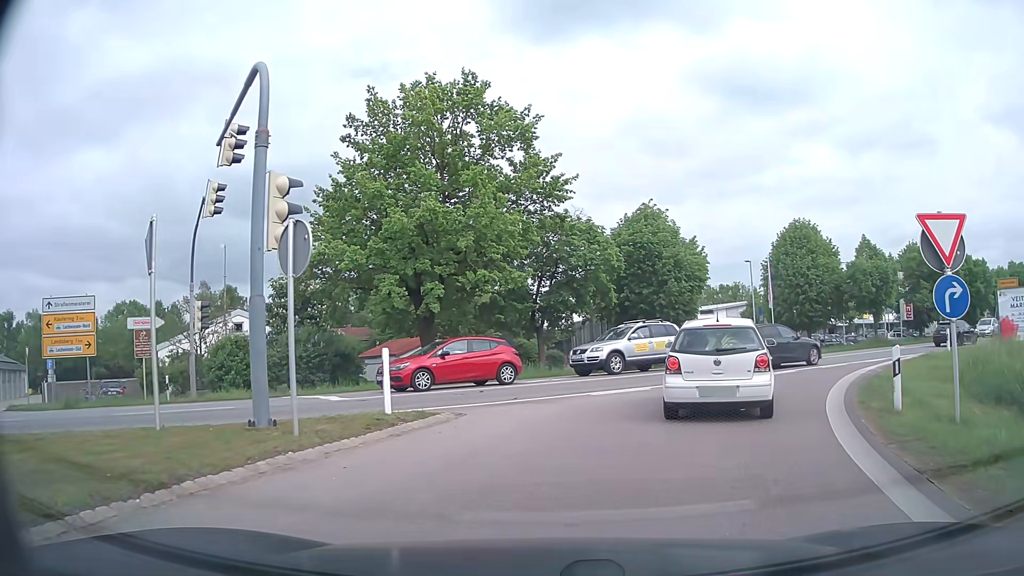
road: motorway_link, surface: asphalt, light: Day
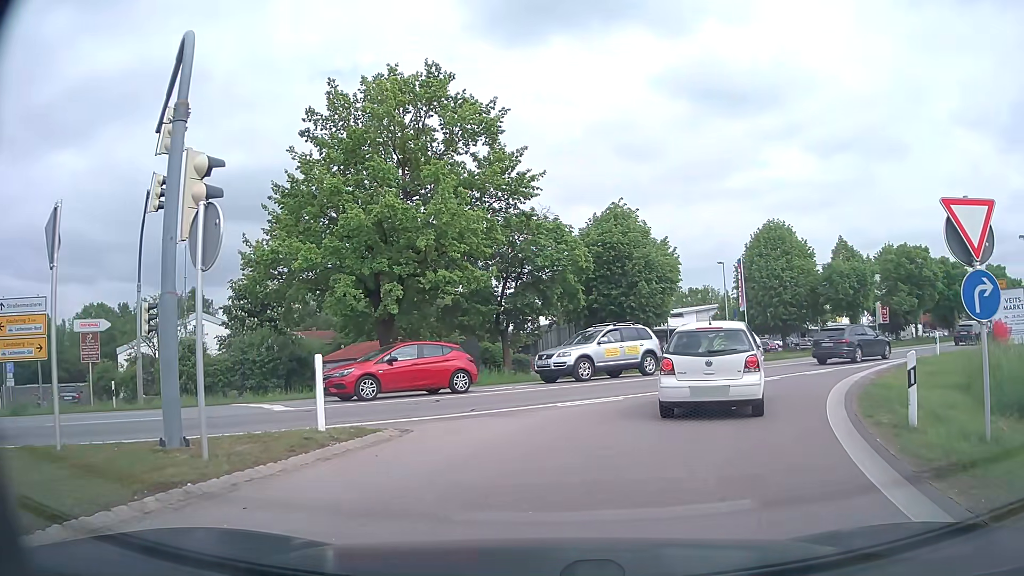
(0.0, +1.5) m; +3°
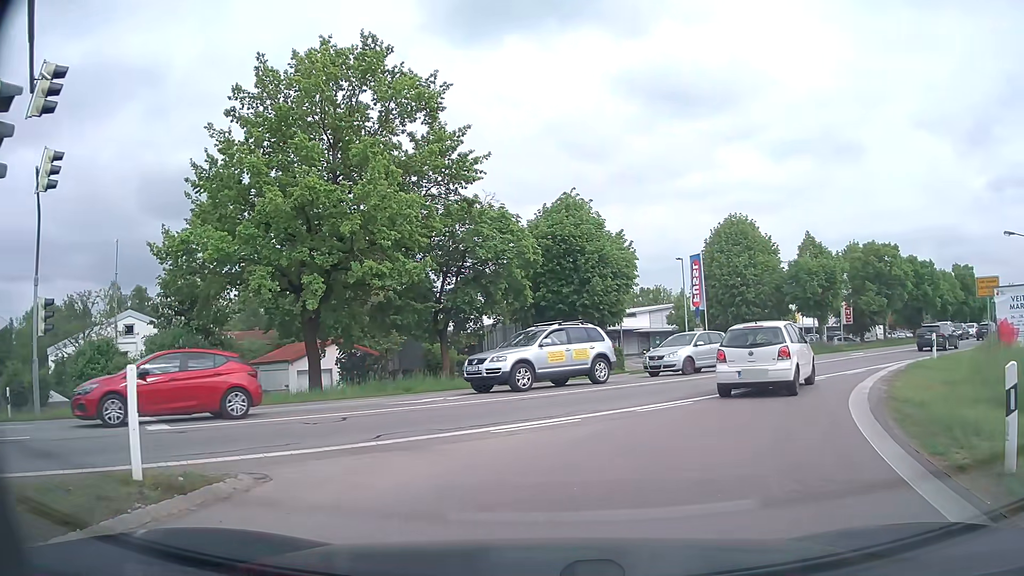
(+0.1, +3.3) m; +5°
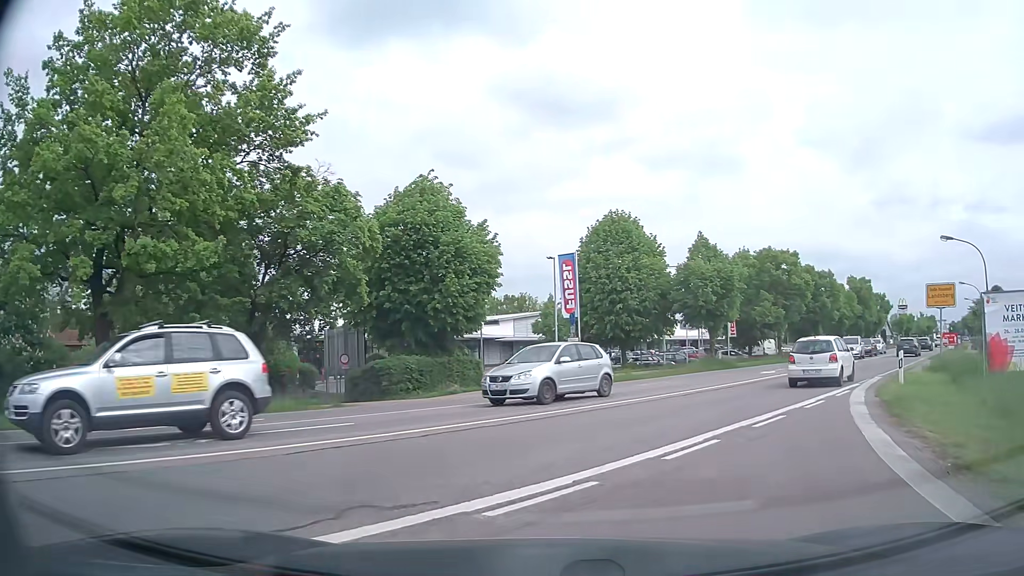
(+0.5, +6.5) m; +10°
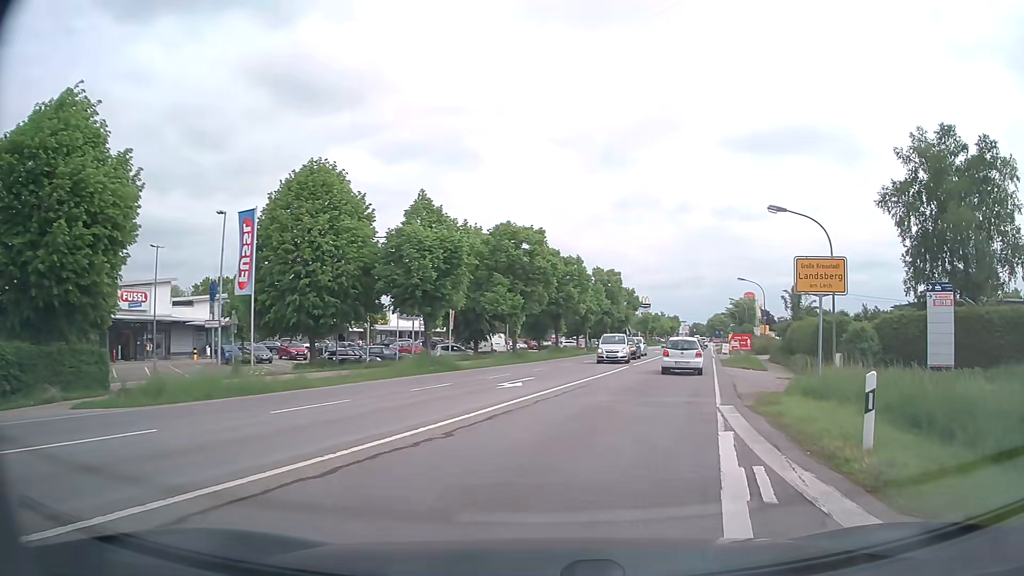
(+2.4, +10.9) m; +24°
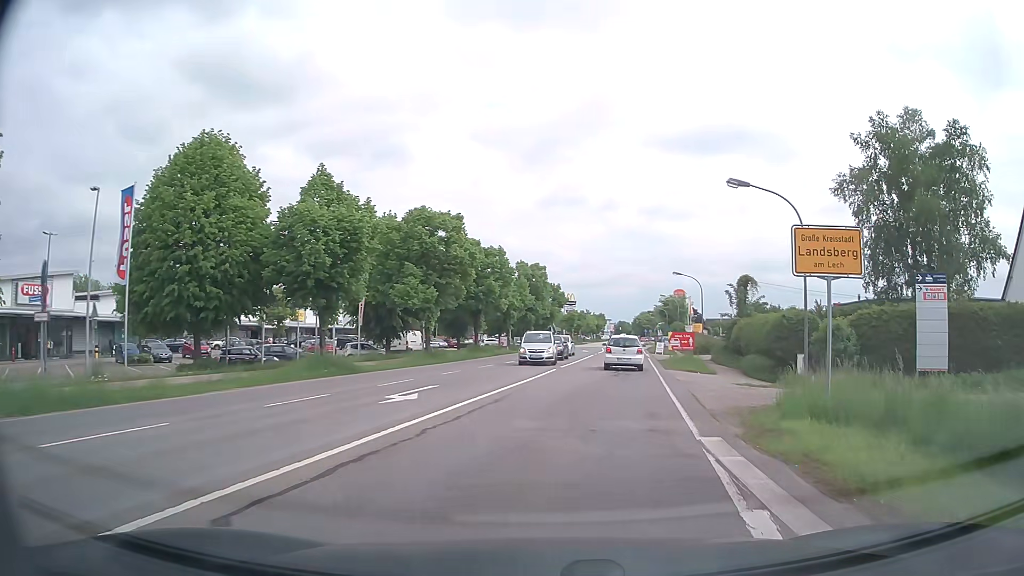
(+0.3, +4.9) m; +7°
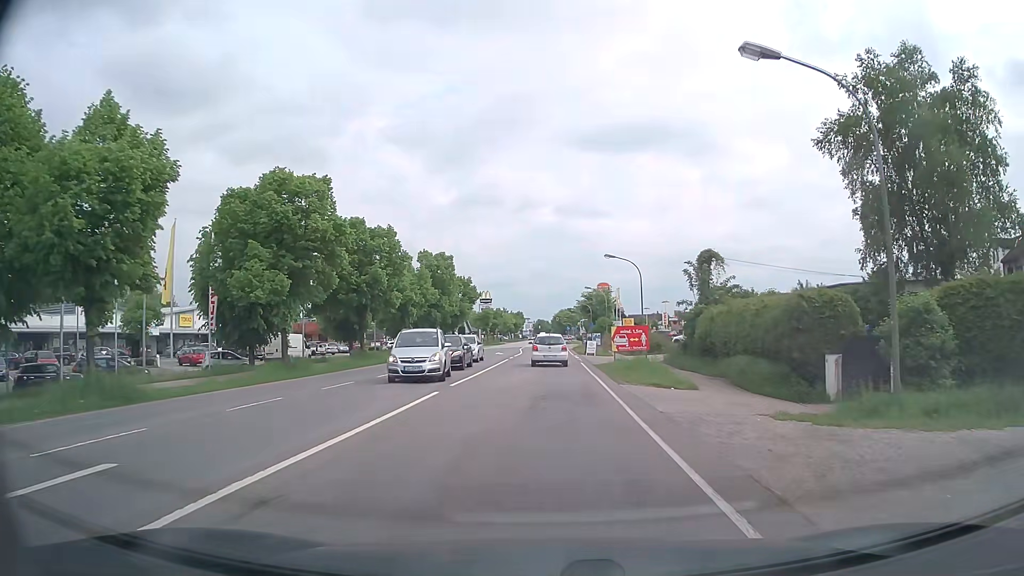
(+0.9, +11.4) m; +7°
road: secondary
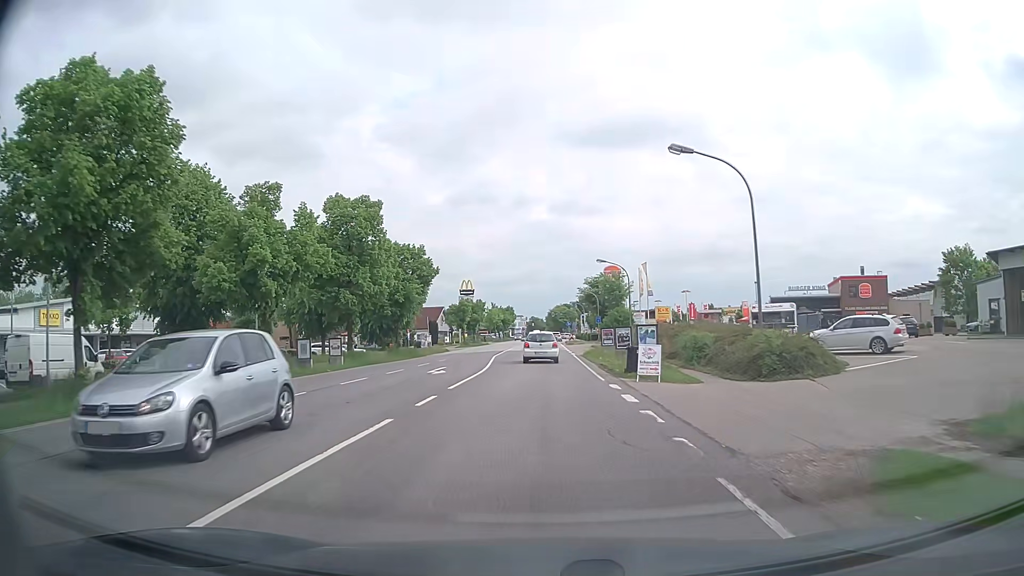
(+0.2, +28.8) m; +1°
(0, +10) (0, +20) (0, +30) (0, +40) (0, +50) (0, +60) (0, +70) (0, +80) (0, +90) (0, +100) m
